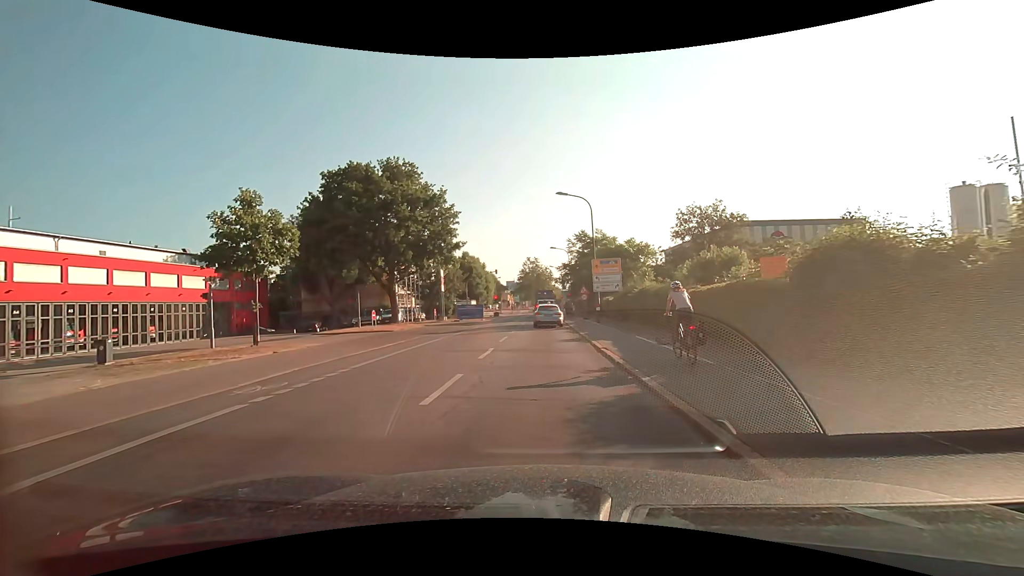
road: secondary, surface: asphalt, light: Day
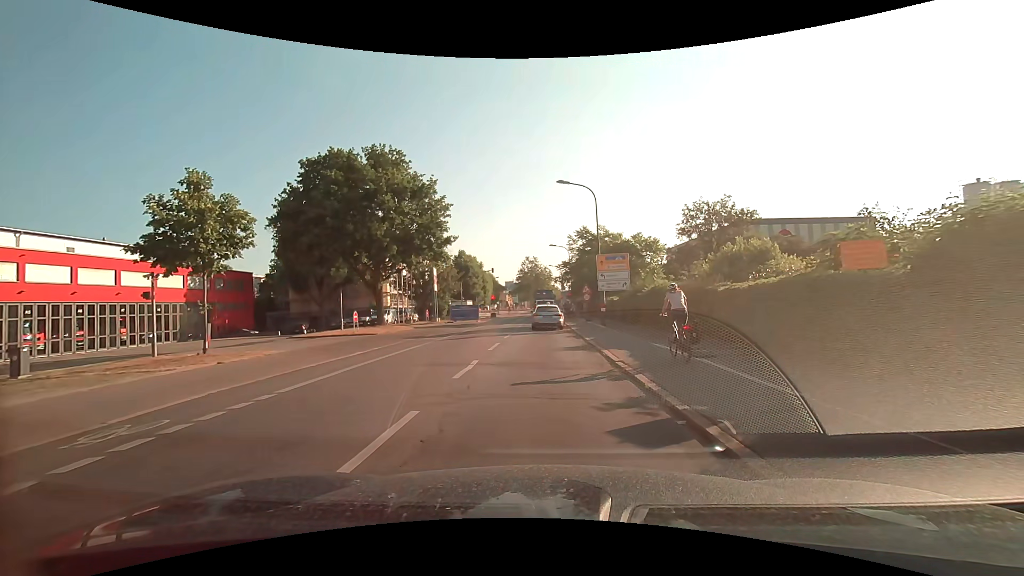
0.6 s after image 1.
(0.0, +3.4) m; 0°
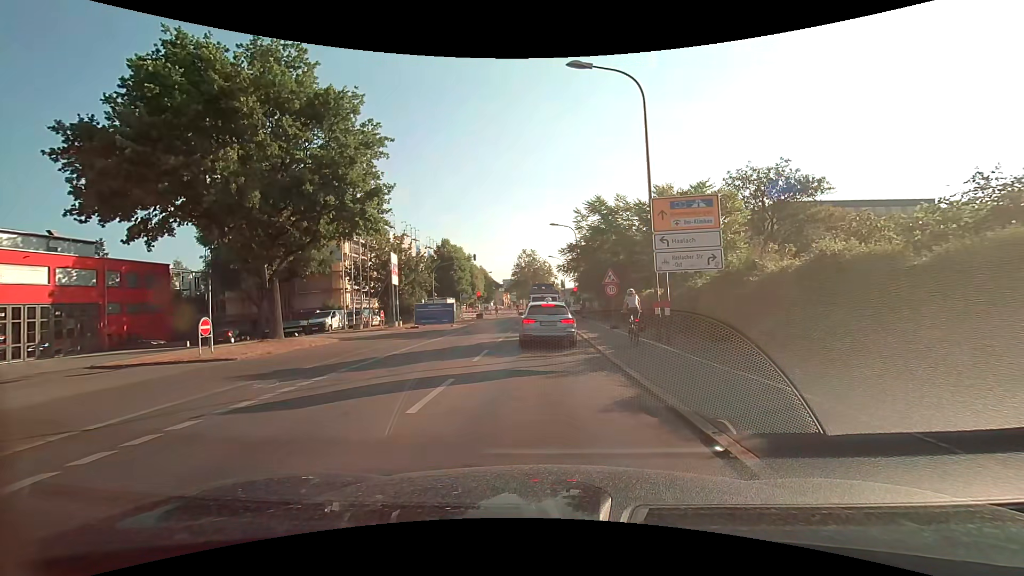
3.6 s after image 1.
(0.0, +14.9) m; 0°
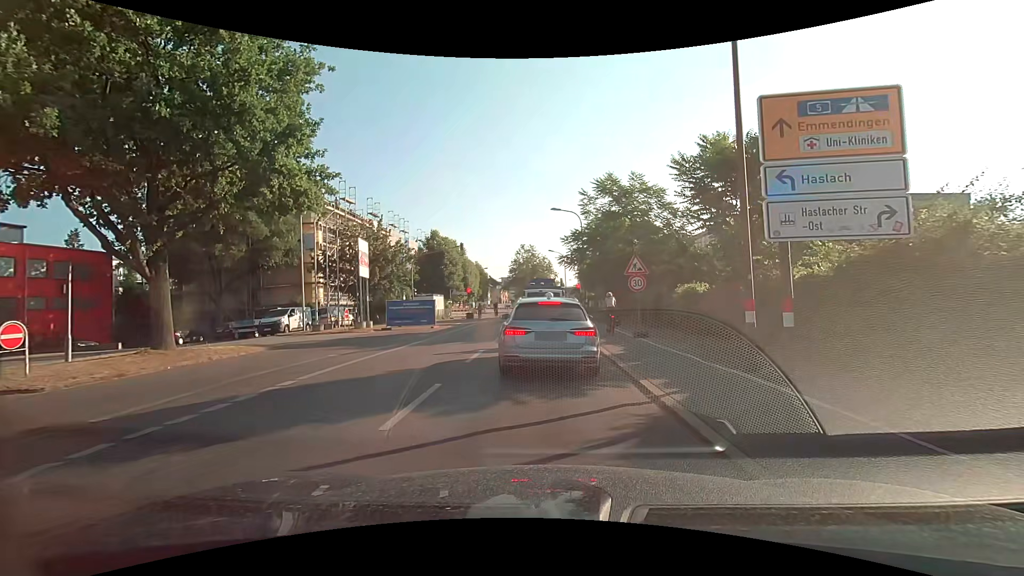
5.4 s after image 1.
(0.0, +6.8) m; -1°
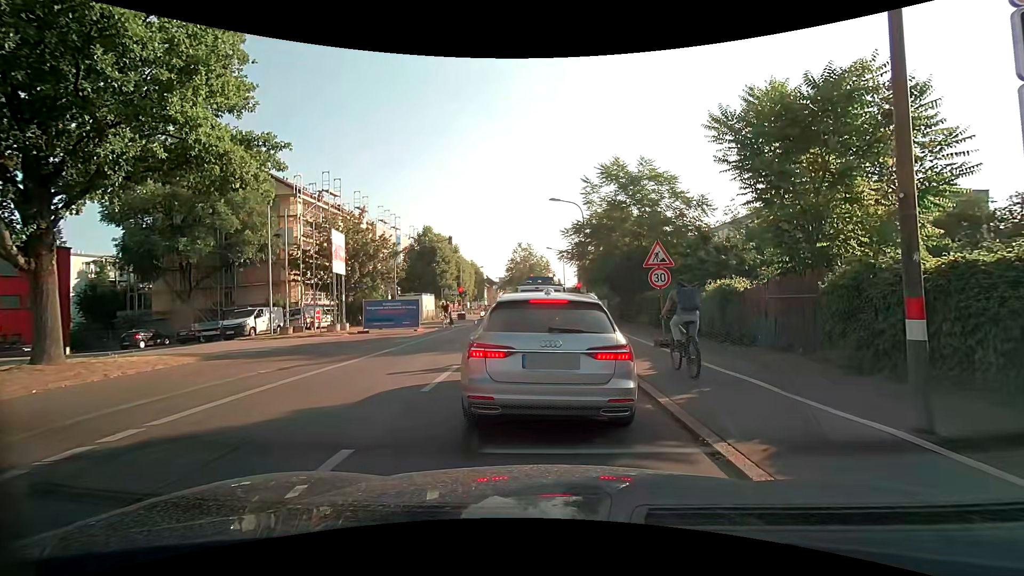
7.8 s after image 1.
(0.0, +3.5) m; -1°
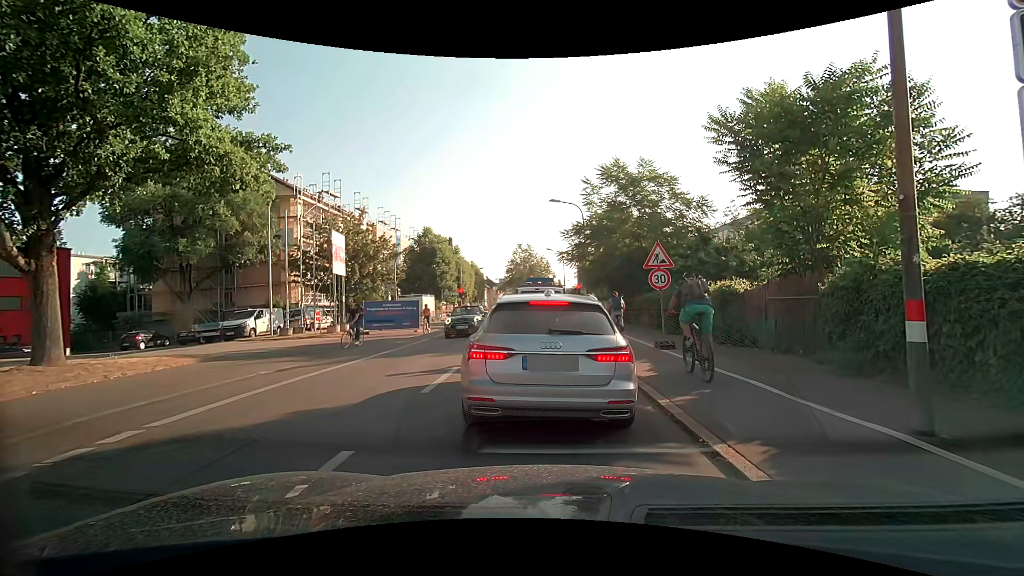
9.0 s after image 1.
(0.0, +0.1) m; 0°
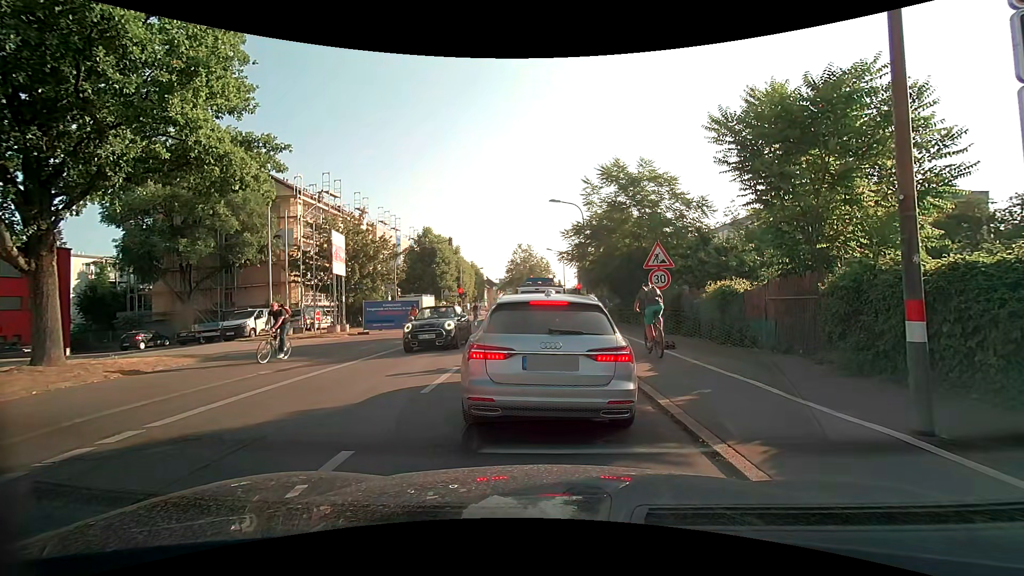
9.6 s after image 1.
(0.0, 0.0) m; 0°
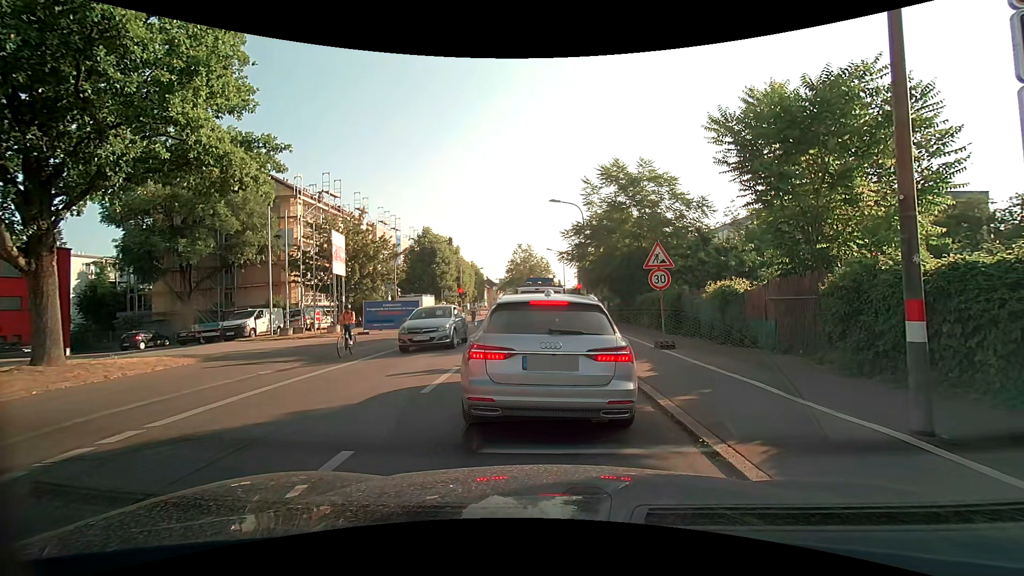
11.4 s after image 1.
(0.0, 0.0) m; 0°
(0, +10) (0, +20) (+1, +30) (+1, +40) (+1, +50) (+1, +60) (+1, +70) (+2, +80) (+4, +90) (+6, +99) m
